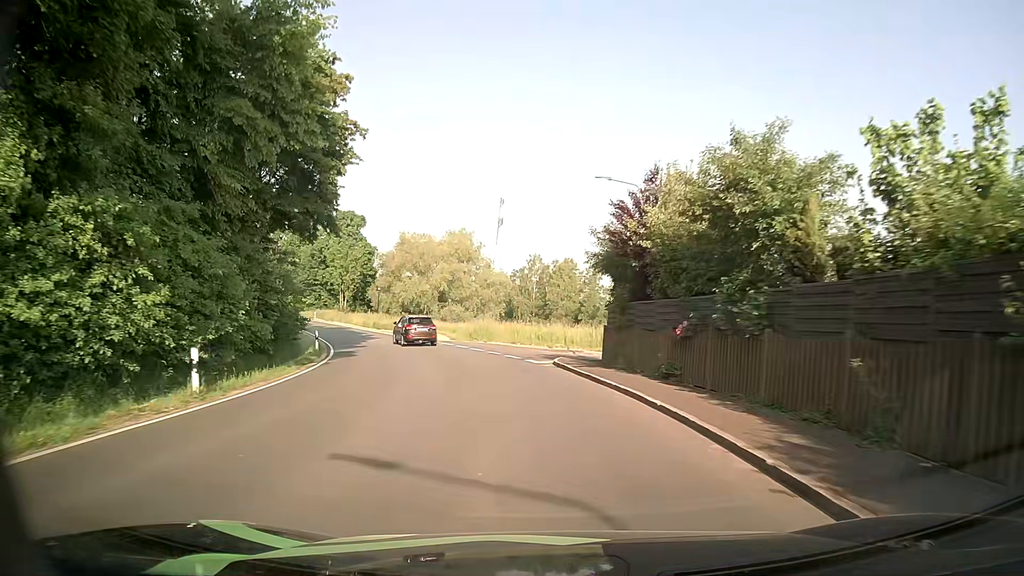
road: secondary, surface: asphalt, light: Day
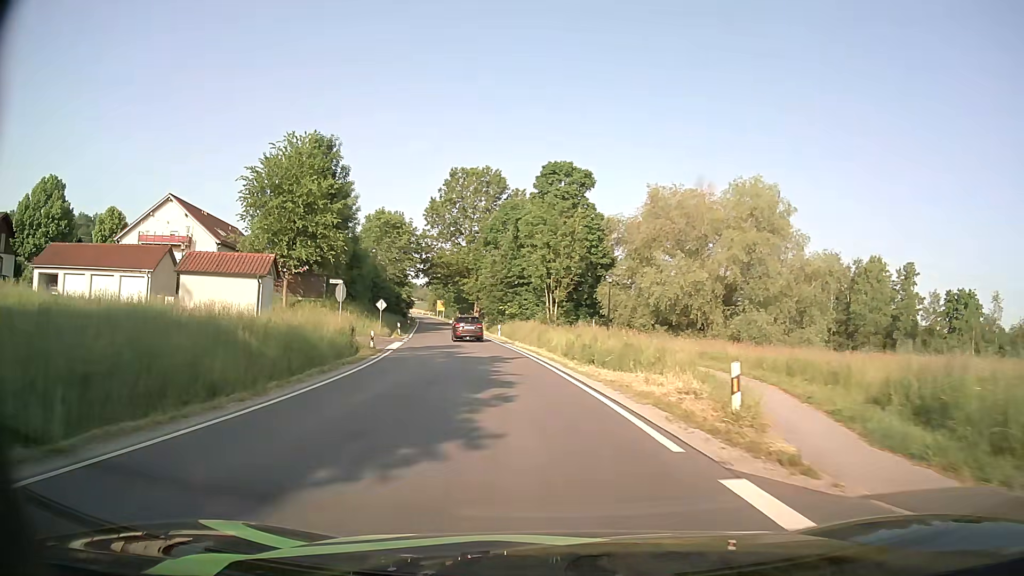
(-6.8, +38.0) m; -22°
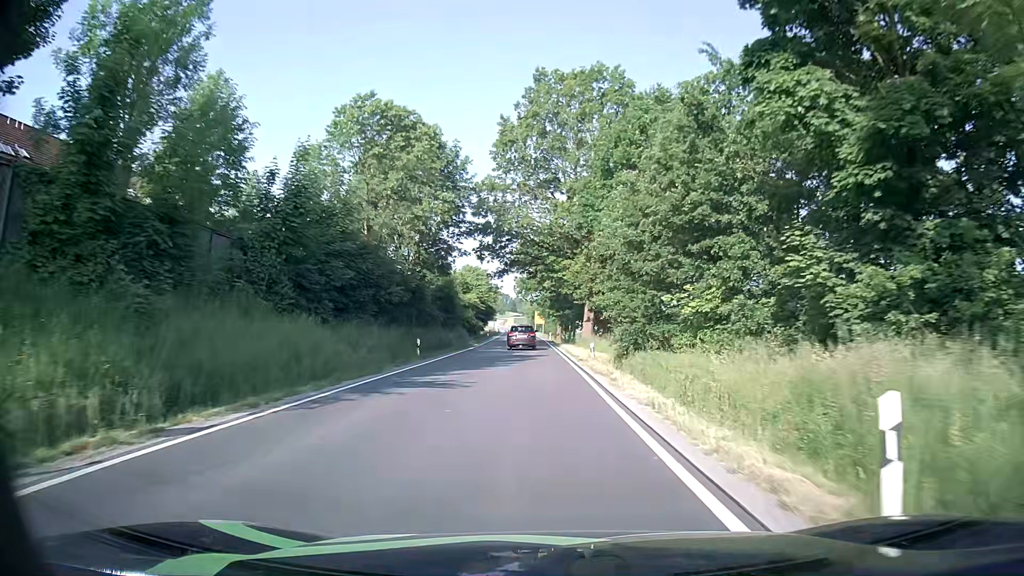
(-5.3, +45.1) m; -9°
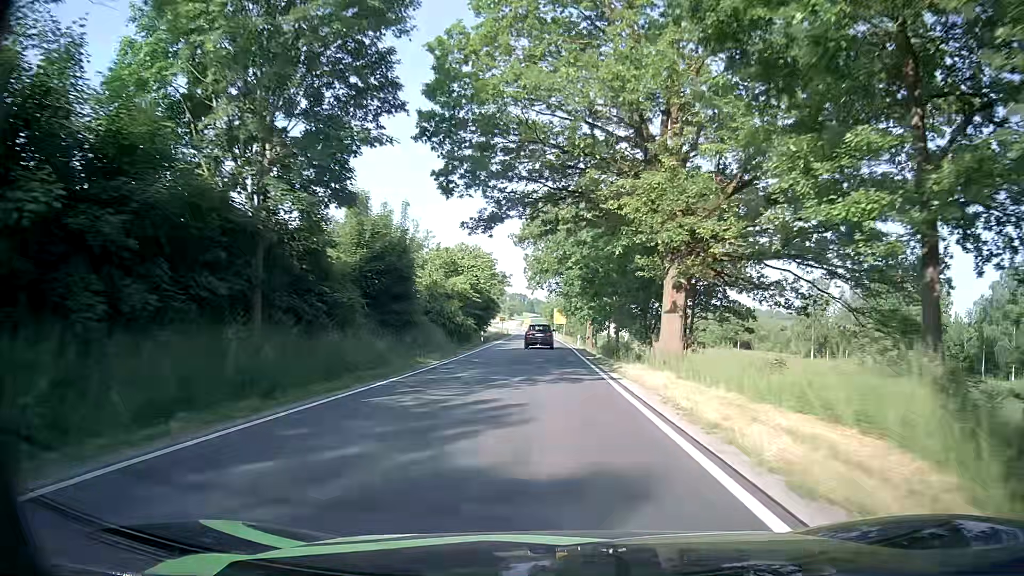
(-1.0, +28.8) m; -2°
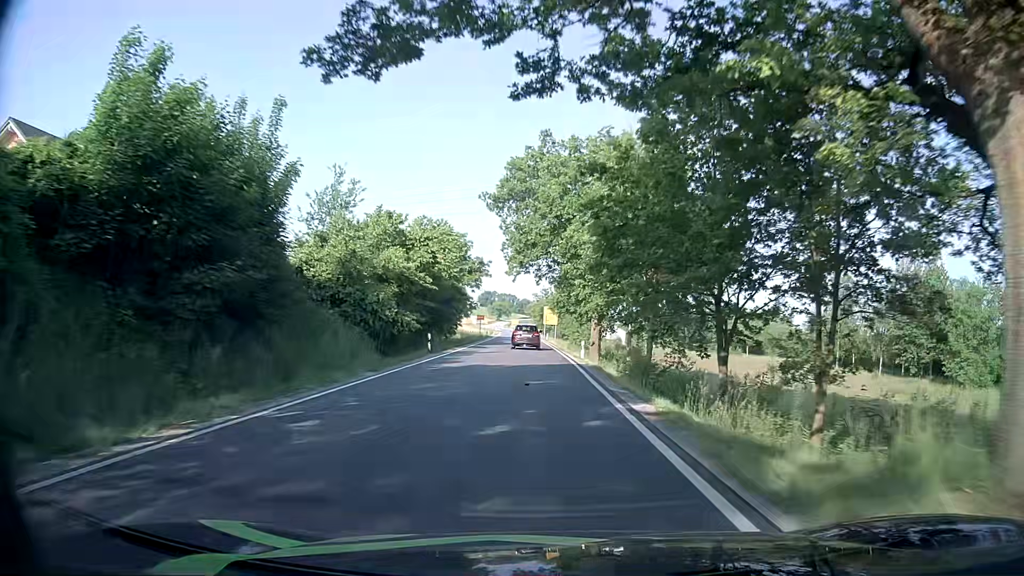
(0.0, +19.7) m; 0°
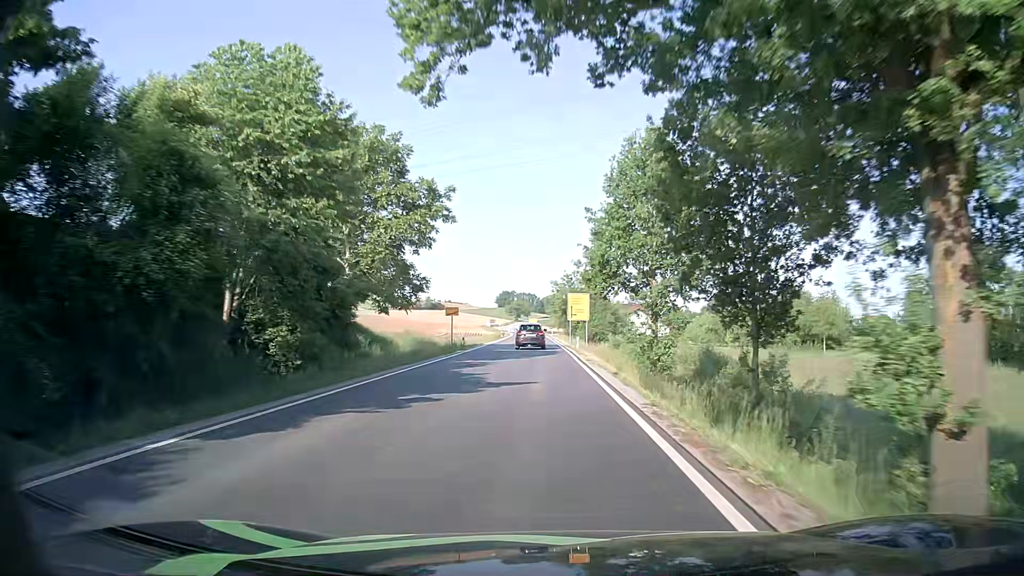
(-0.4, +40.1) m; -2°
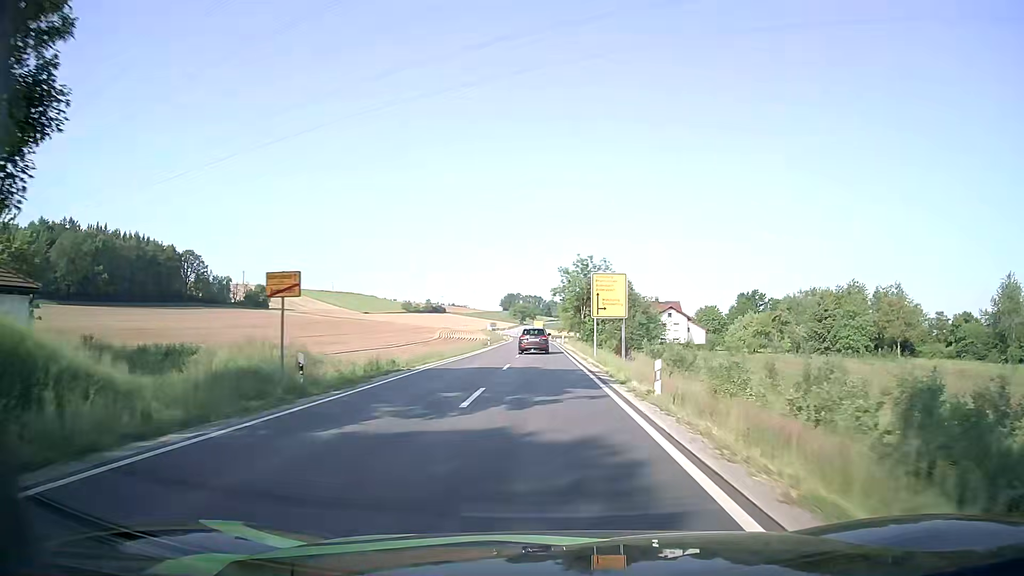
(+0.1, +31.1) m; 0°
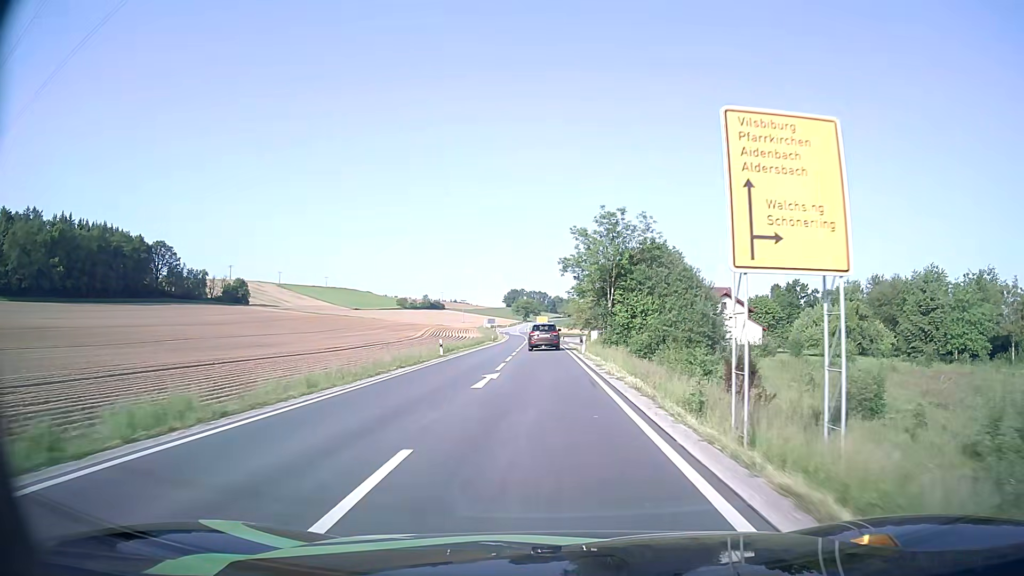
(-0.3, +32.9) m; -1°
(0, +10) (0, +20) (0, +30) (0, +40) (0, +50) (-1, +60) (-1, +70) (-1, +80) (-2, +90) (-2, +100) m
